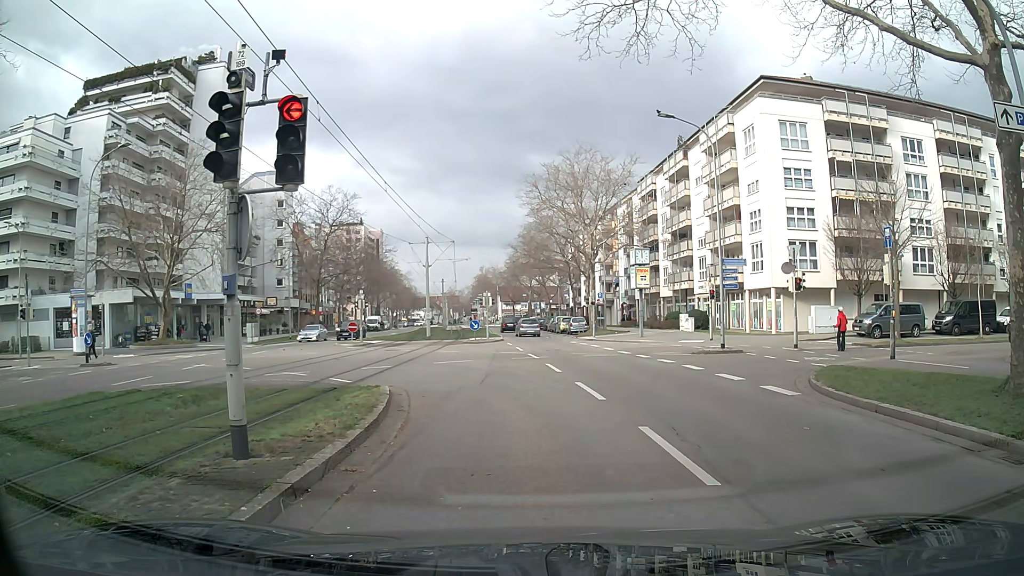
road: tertiary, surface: asphalt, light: Day
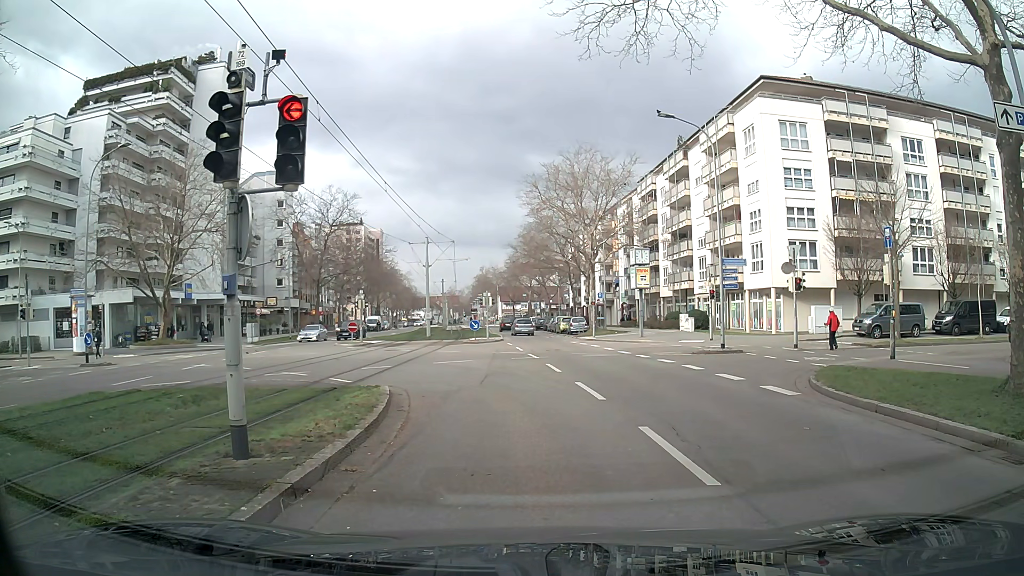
(0.0, 0.0) m; 0°
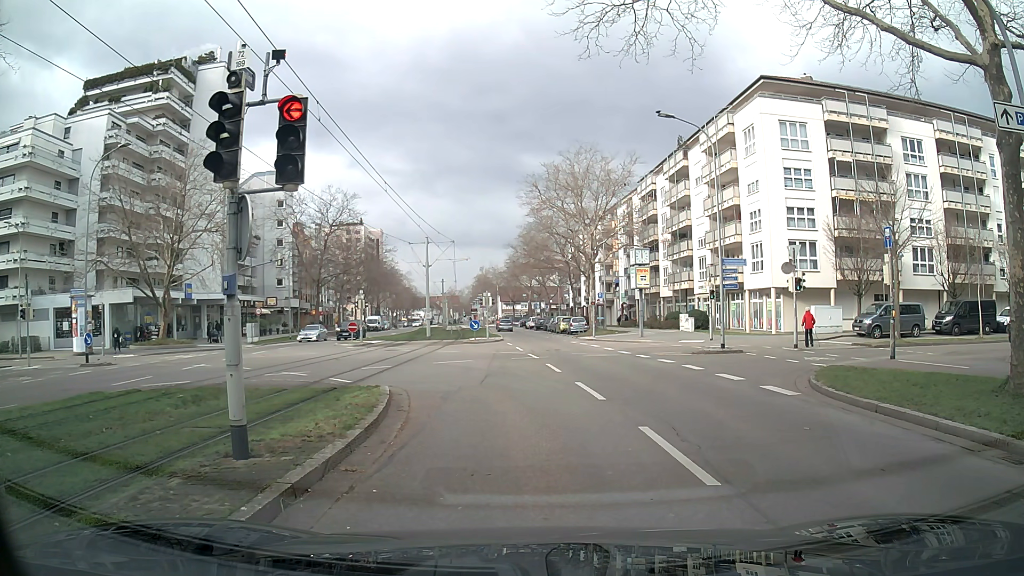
(0.0, 0.0) m; 0°
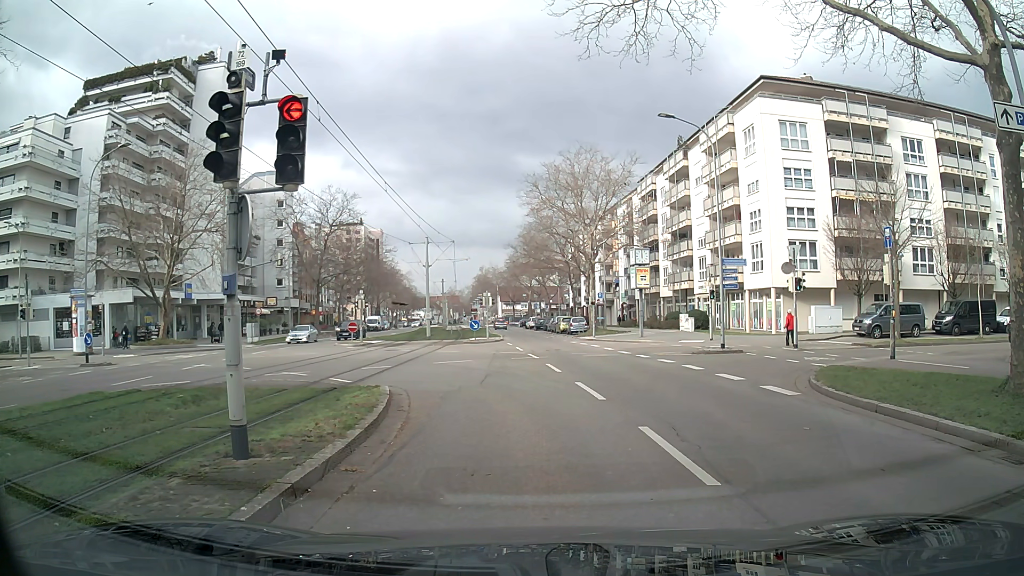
(0.0, 0.0) m; 0°
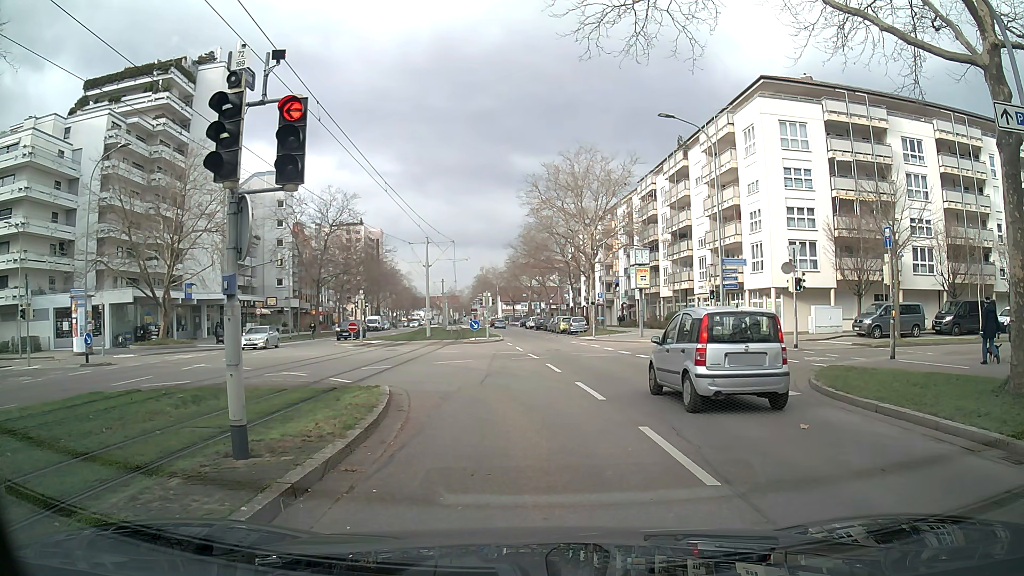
(0.0, 0.0) m; 0°
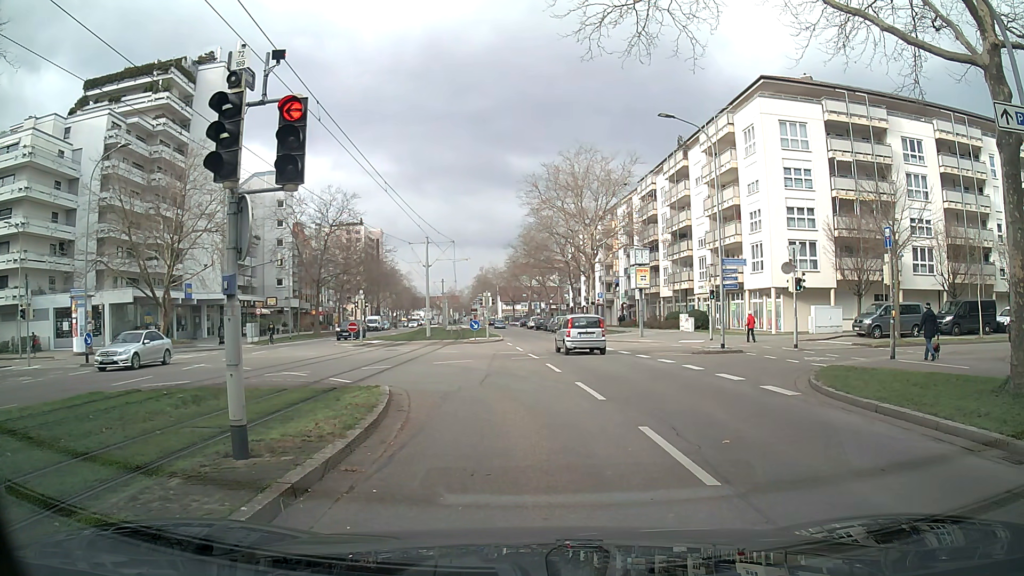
(0.0, 0.0) m; 0°
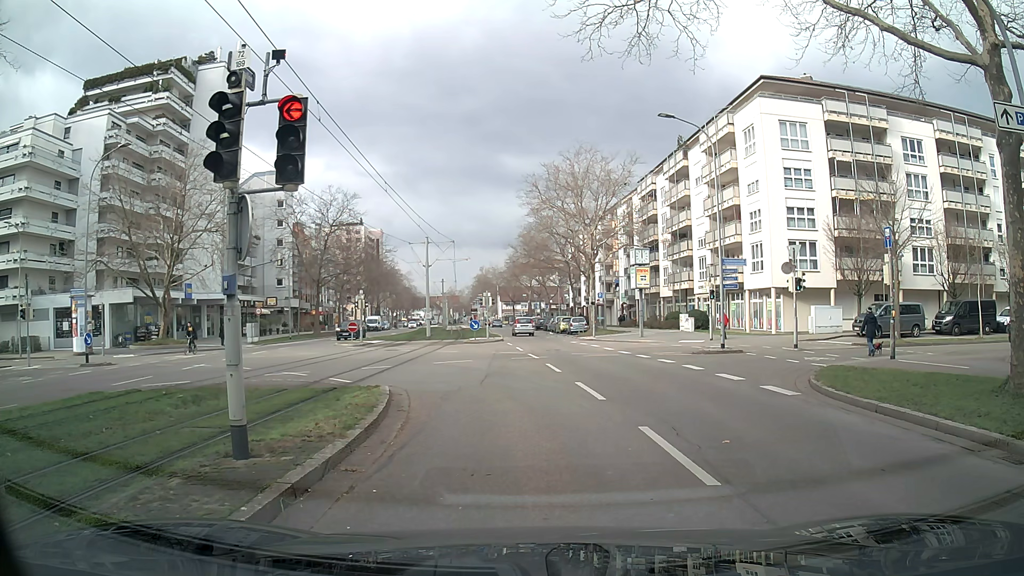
(0.0, 0.0) m; 0°
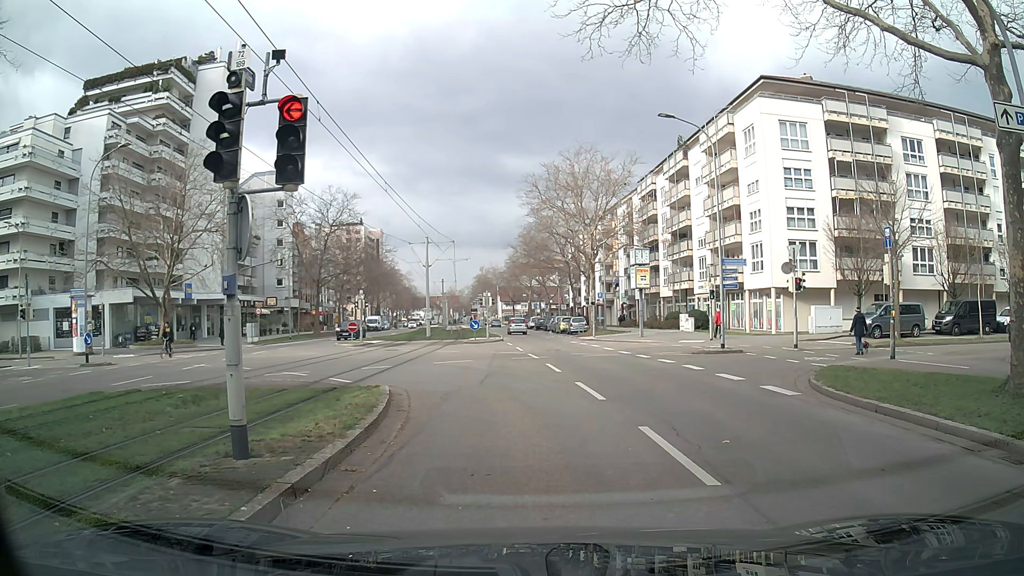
(0.0, 0.0) m; 0°
(0, +10) (-4, +19) (-12, +26) (-21, +29) (-31, +30) (-41, +30) (-51, +29) (-61, +29) (-71, +28) (-81, +28) m
